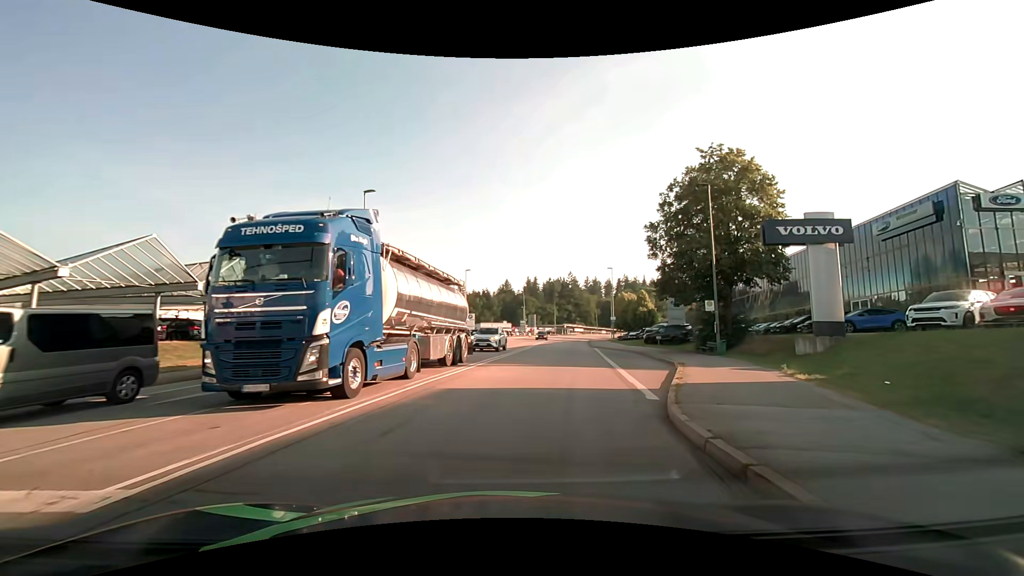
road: secondary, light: Day
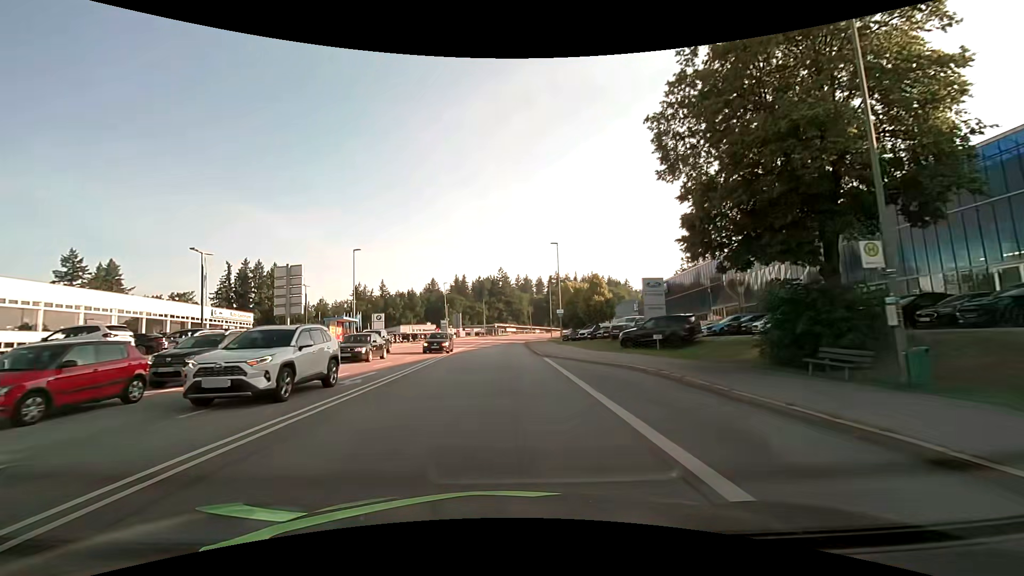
(+2.2, +20.4) m; +8°
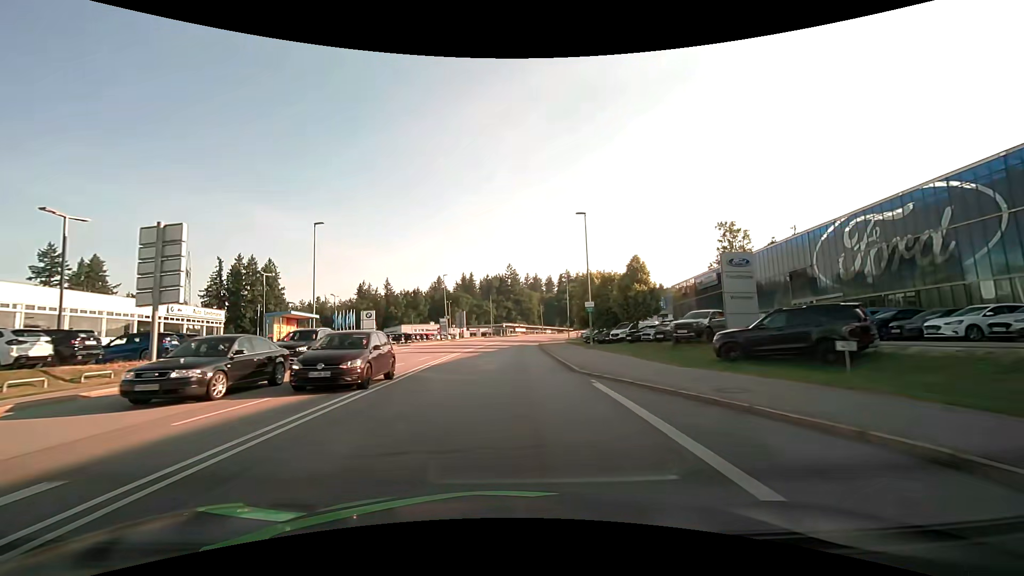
(-0.2, +13.3) m; -1°
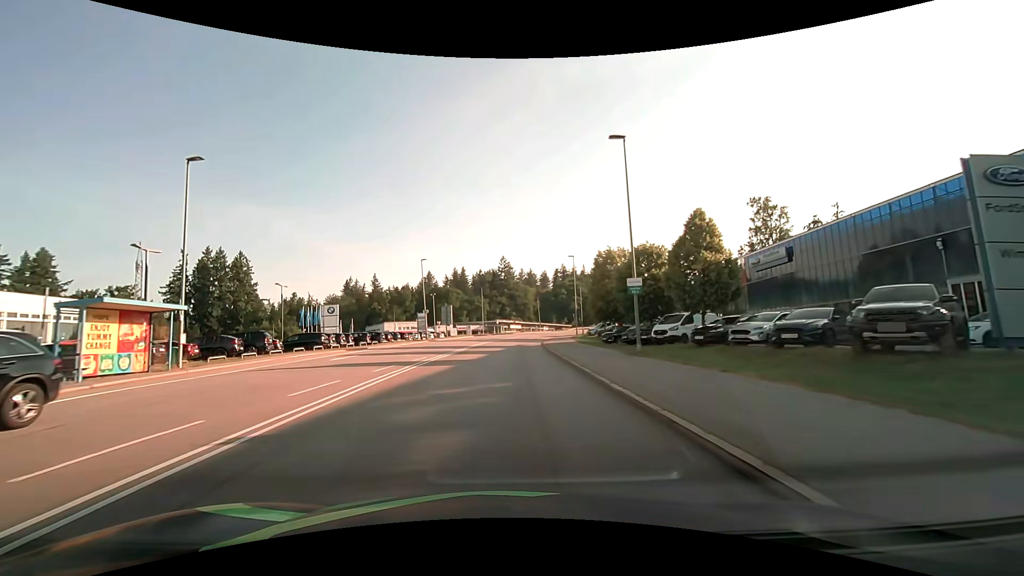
(+0.1, +15.0) m; +1°
(0, +10) (0, +20) (+1, +30) (+1, +40) (+2, +50) (+3, +60) (+4, +70) (+5, +80) (+7, +90) (+9, +99) m
